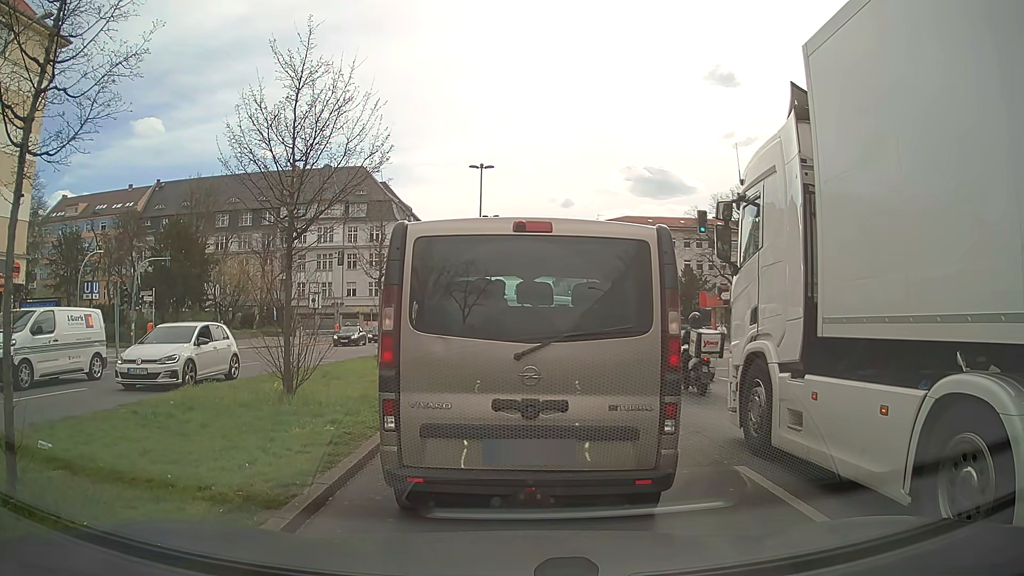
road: primary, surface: asphalt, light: Day
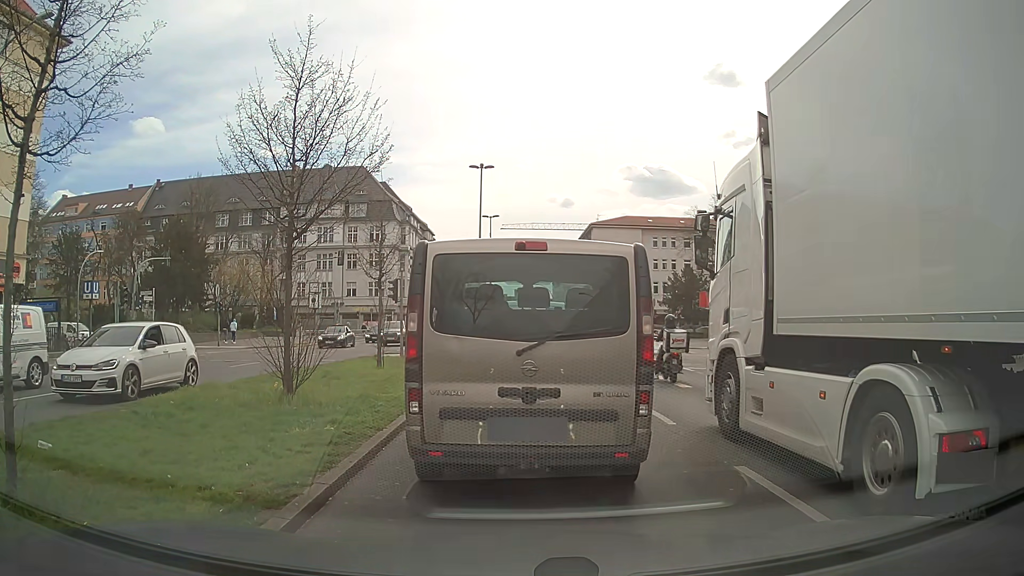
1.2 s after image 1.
(0.0, 0.0) m; 0°
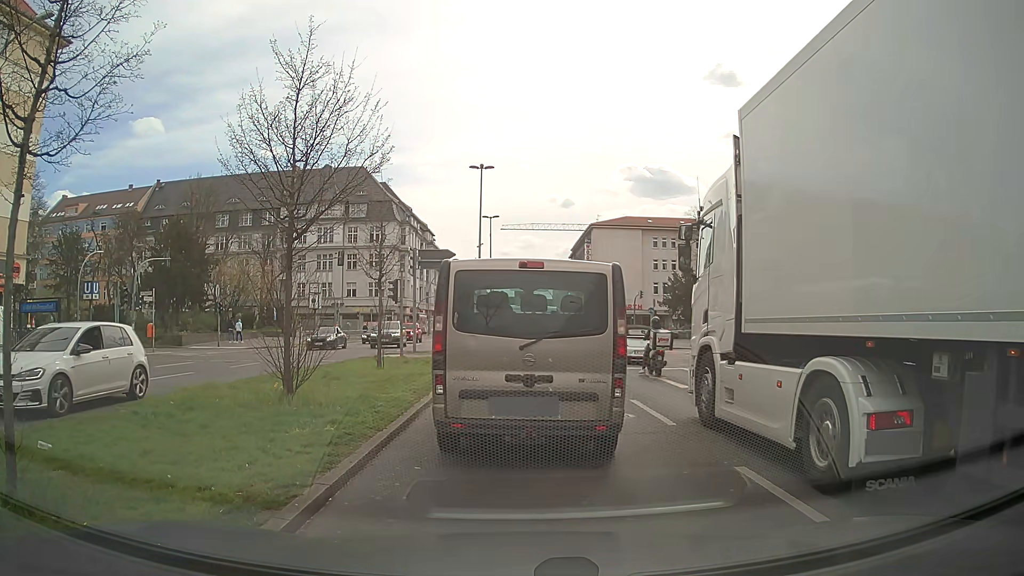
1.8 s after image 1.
(0.0, 0.0) m; 0°
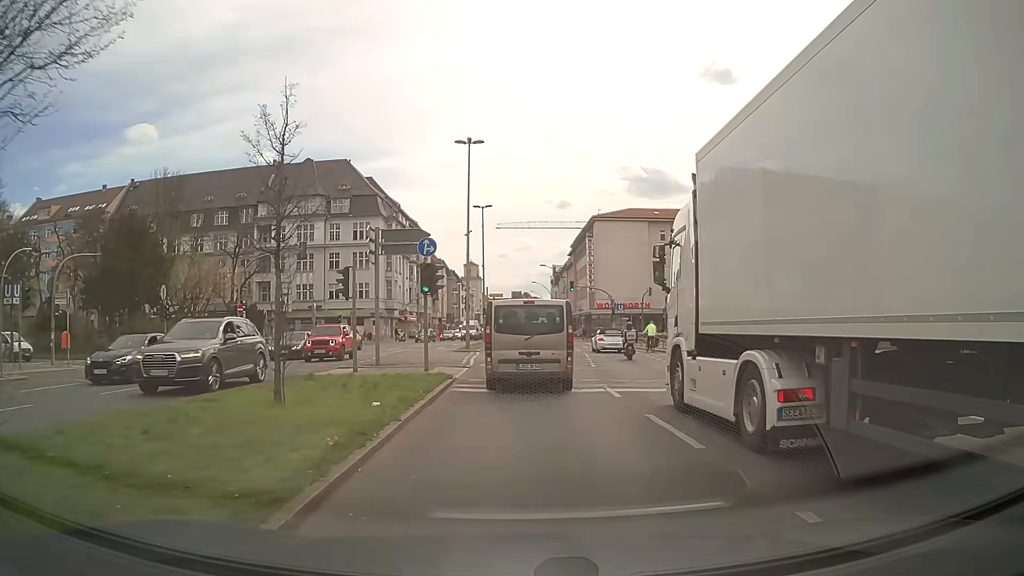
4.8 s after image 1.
(+0.2, +8.4) m; +2°
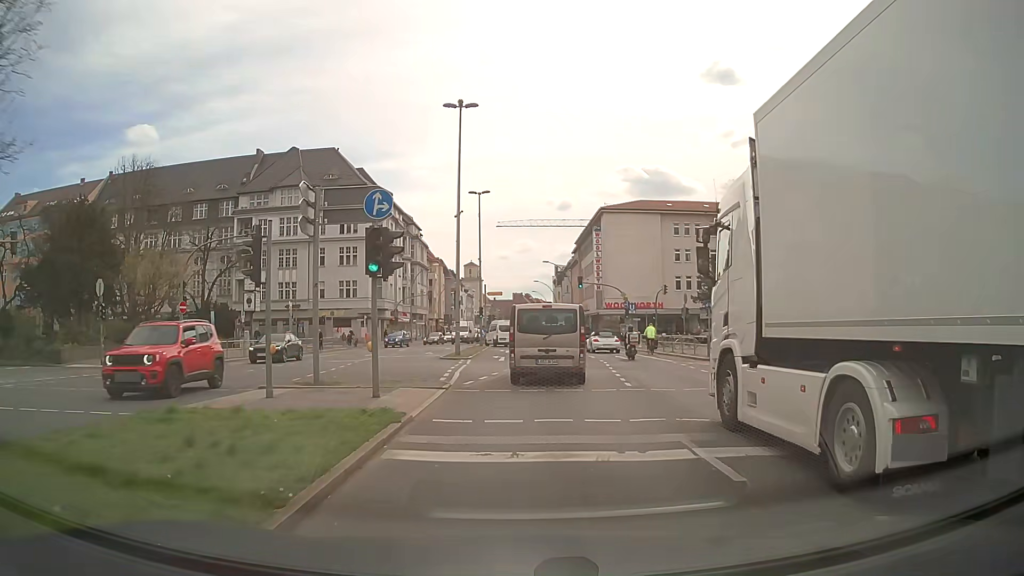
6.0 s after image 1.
(0.0, +7.7) m; 0°
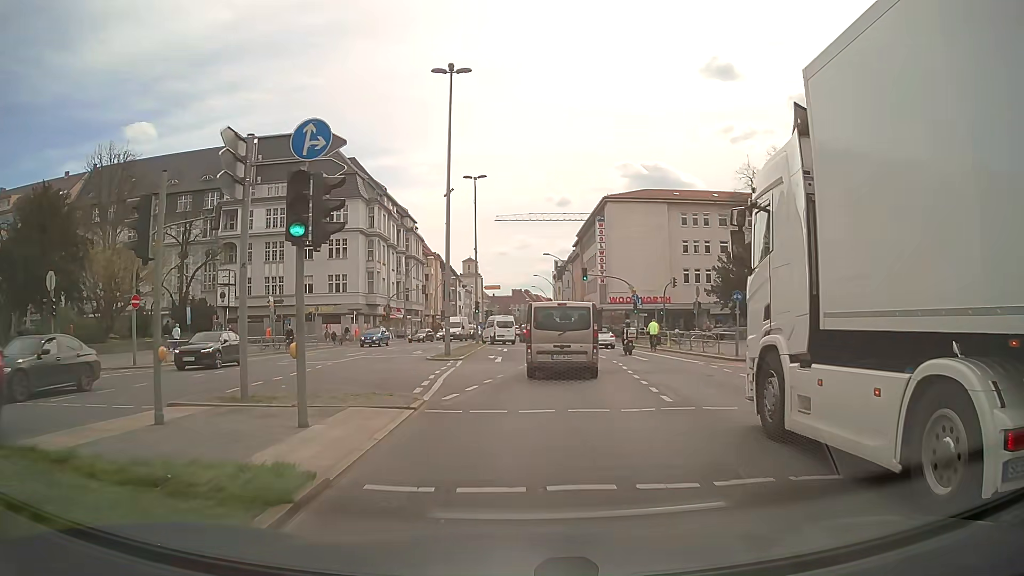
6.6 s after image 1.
(0.0, +4.6) m; -1°
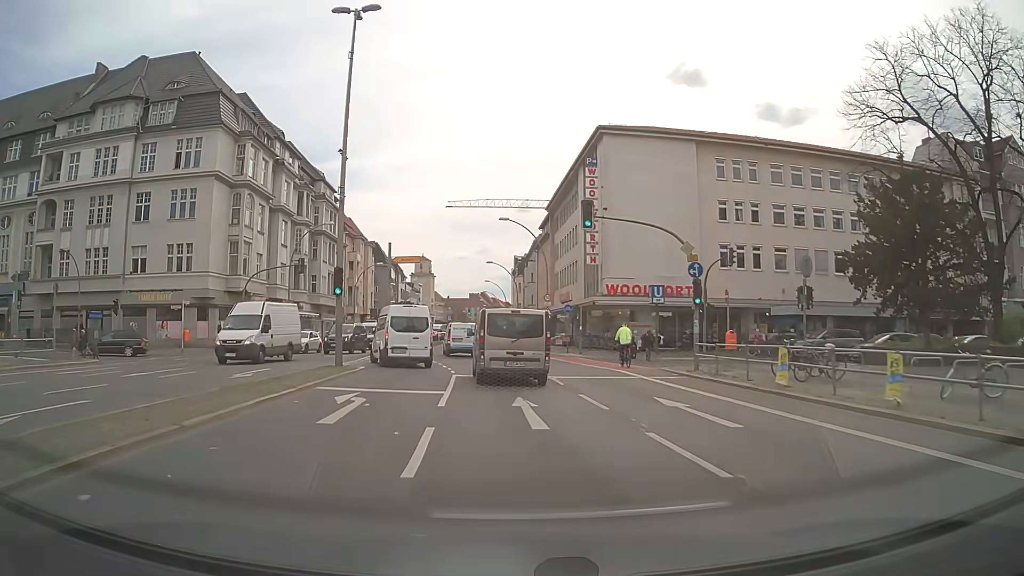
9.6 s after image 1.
(+1.5, +29.9) m; +3°
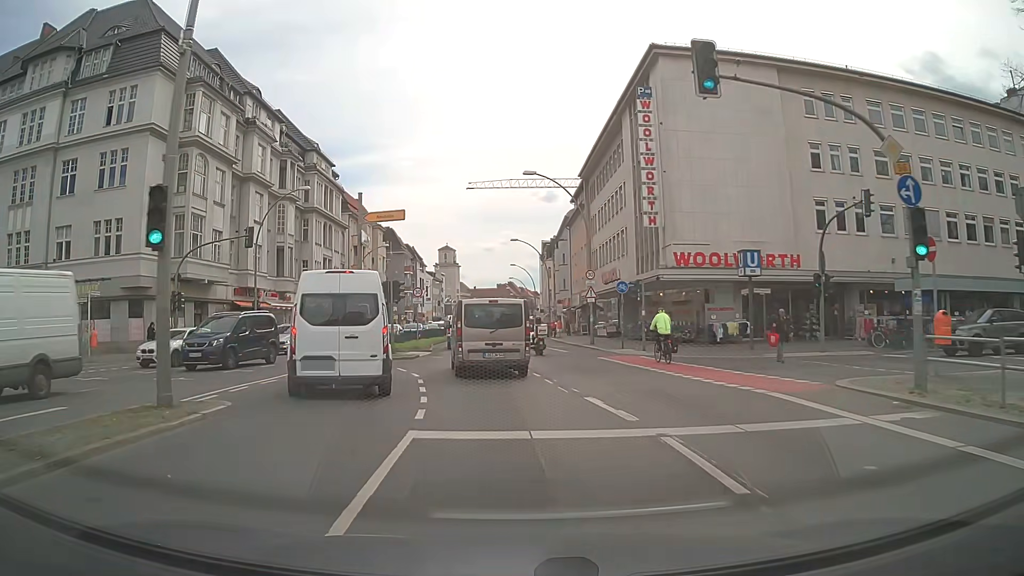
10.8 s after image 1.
(-0.1, +13.0) m; -2°
(0, +10) (-1, +20) (-2, +30) (-3, +40) (-4, +50) (-4, +60) (-5, +70) (-5, +80) (-5, +90) (-5, +100) m
